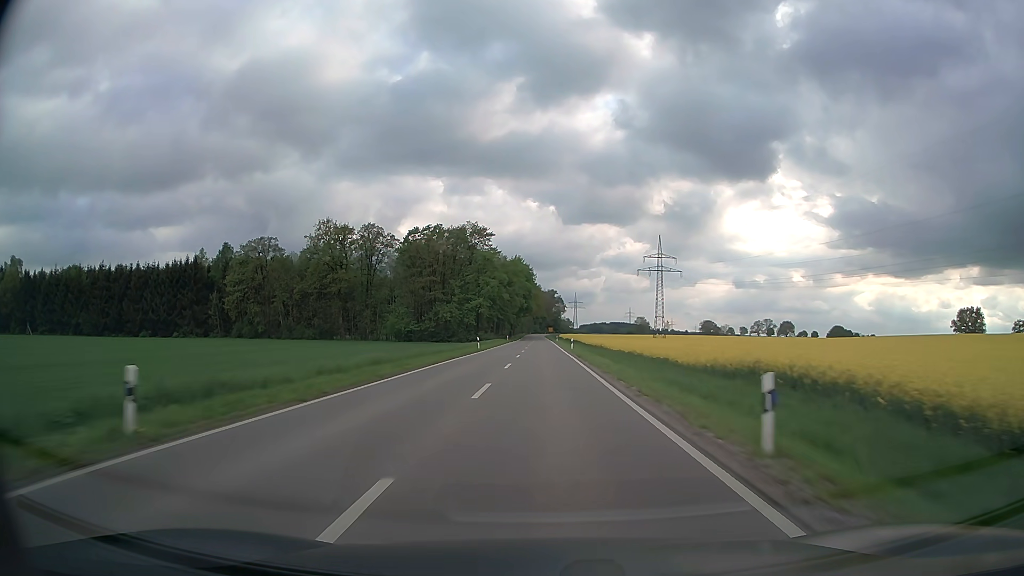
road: secondary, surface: asphalt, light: Day
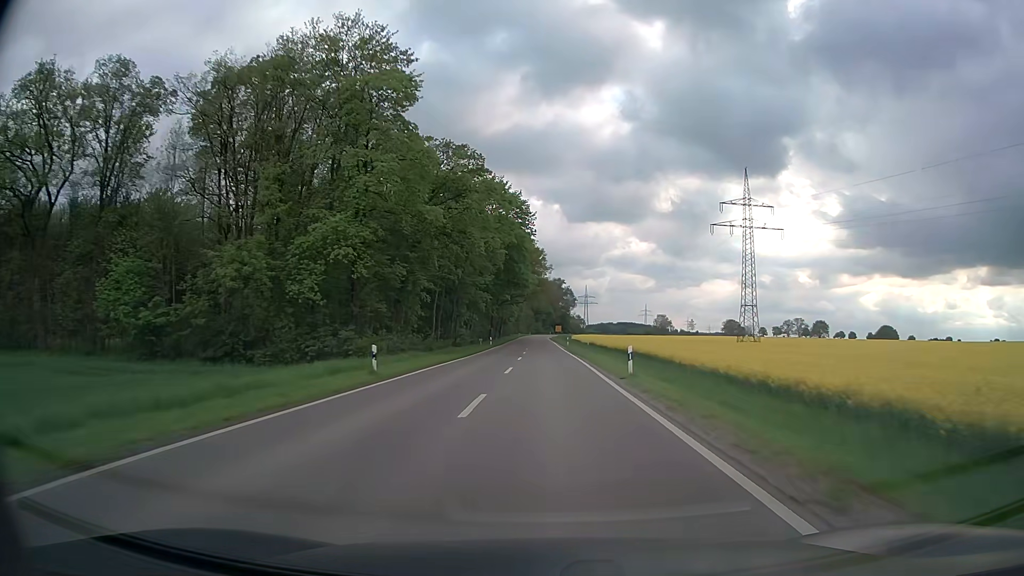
(-0.4, +87.1) m; 0°
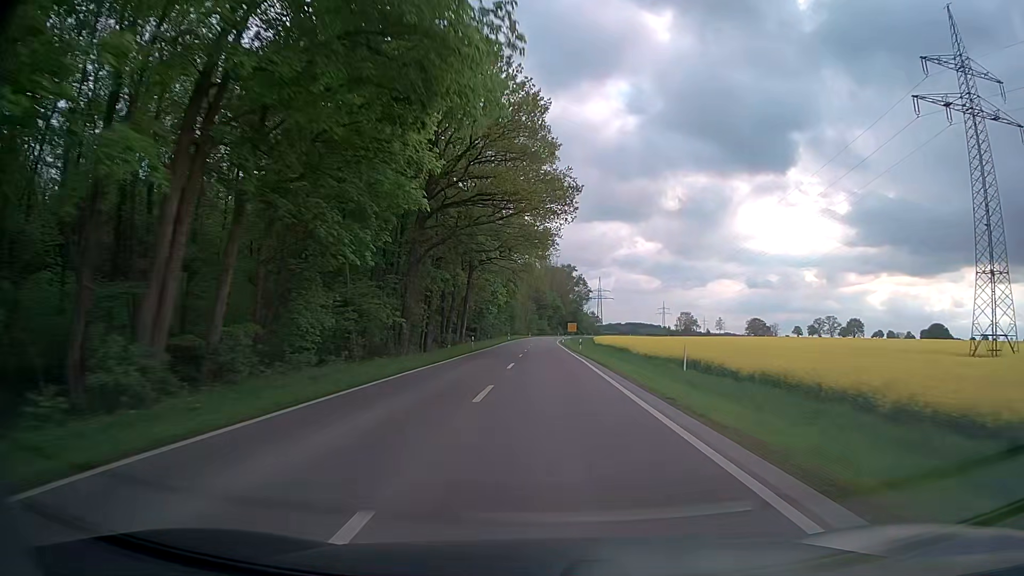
(-0.1, +69.6) m; -1°
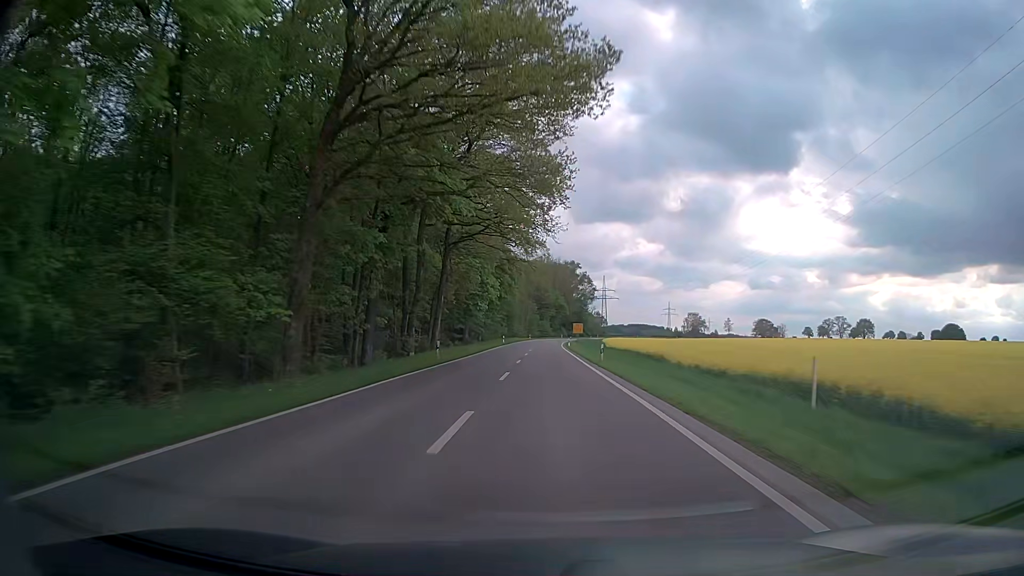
(+0.1, +17.4) m; 0°
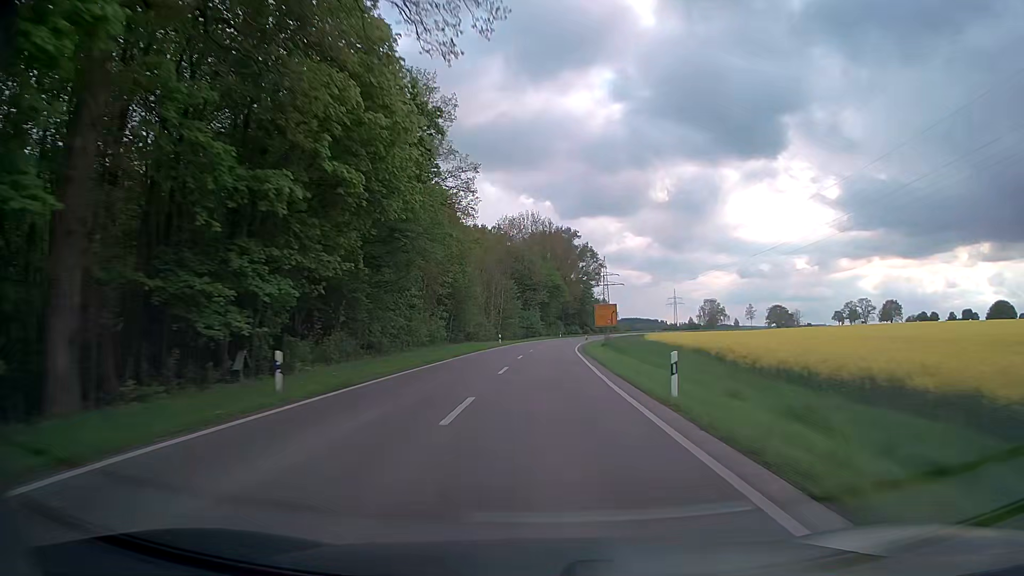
(-0.1, +69.6) m; +1°
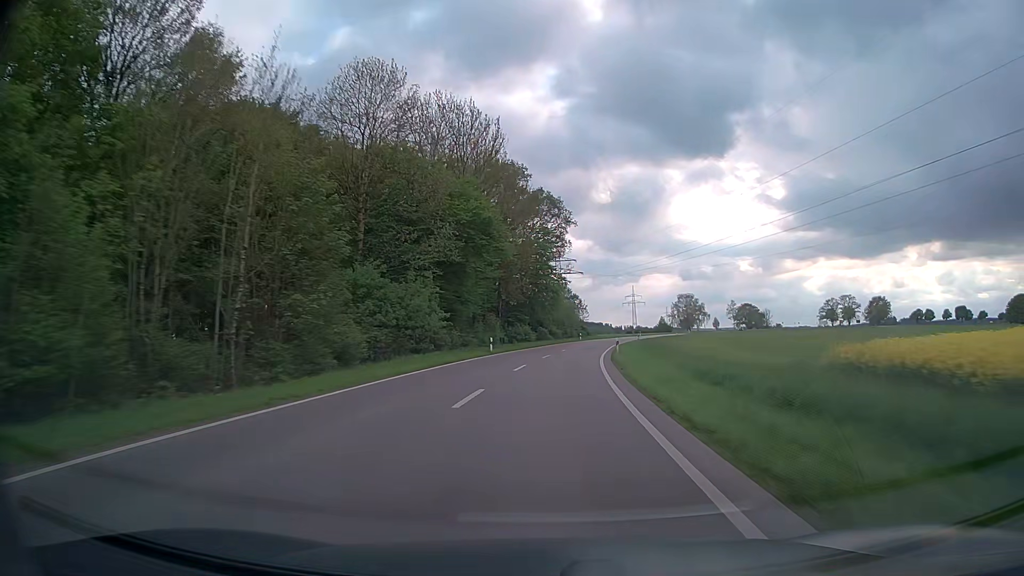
(+2.0, +69.5) m; +4°
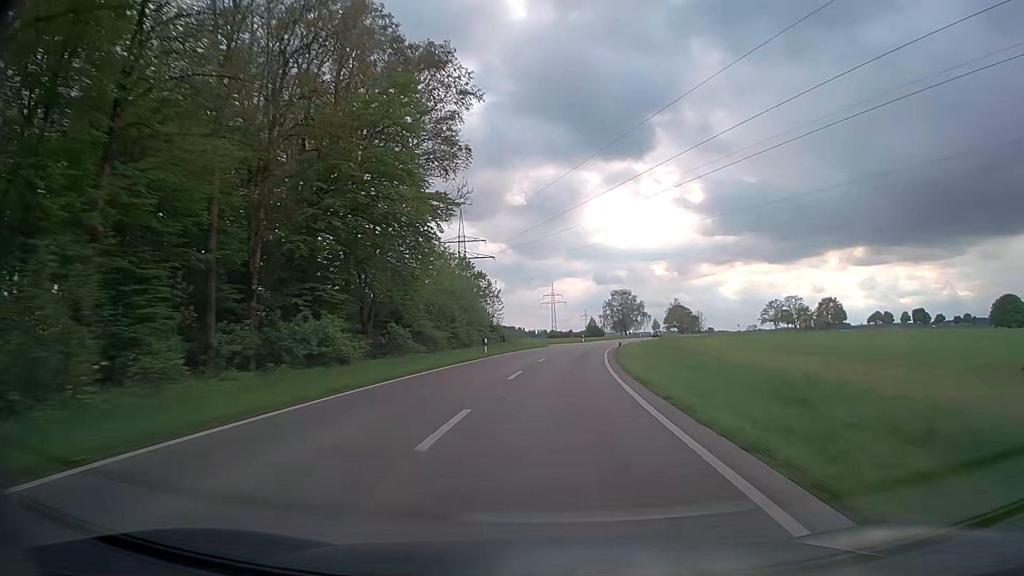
(+3.6, +52.0) m; +7°
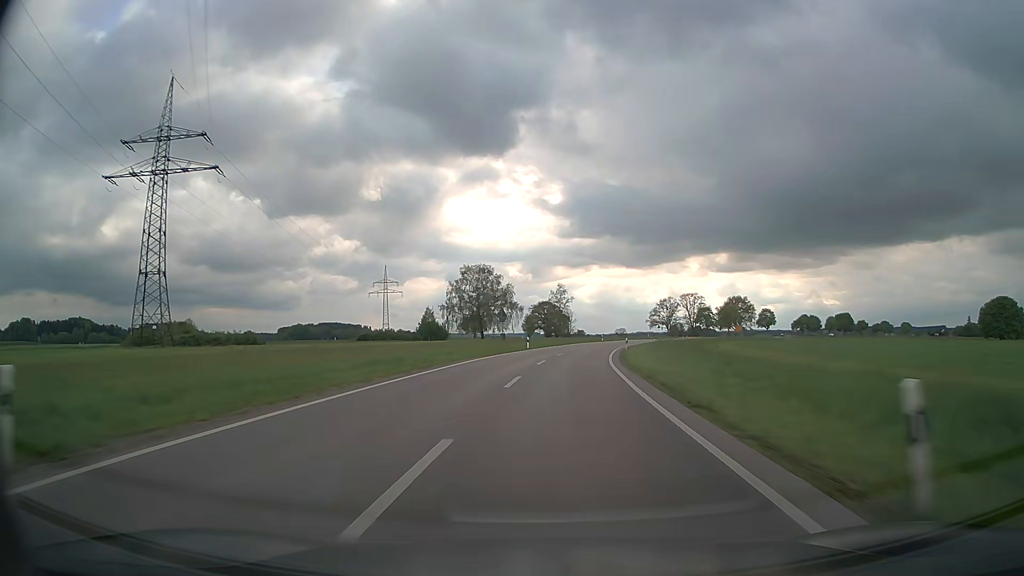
(+9.9, +86.3) m; +13°
(0, +10) (+1, +20) (+1, +30) (+2, +40) (+4, +50) (+5, +60) (+7, +70) (+9, +79) (+11, +89) (+14, +99) m
